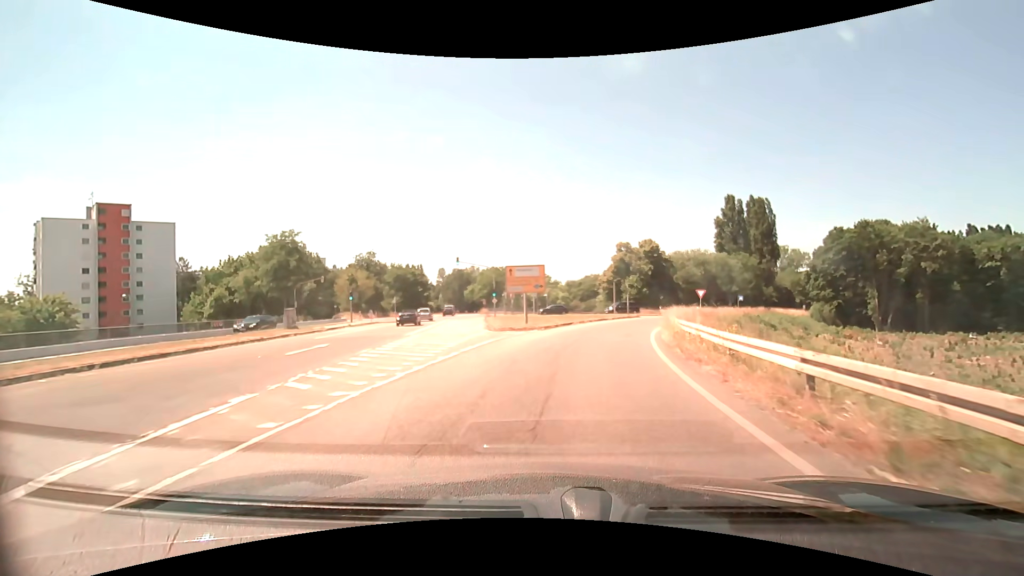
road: secondary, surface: asphalt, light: Day
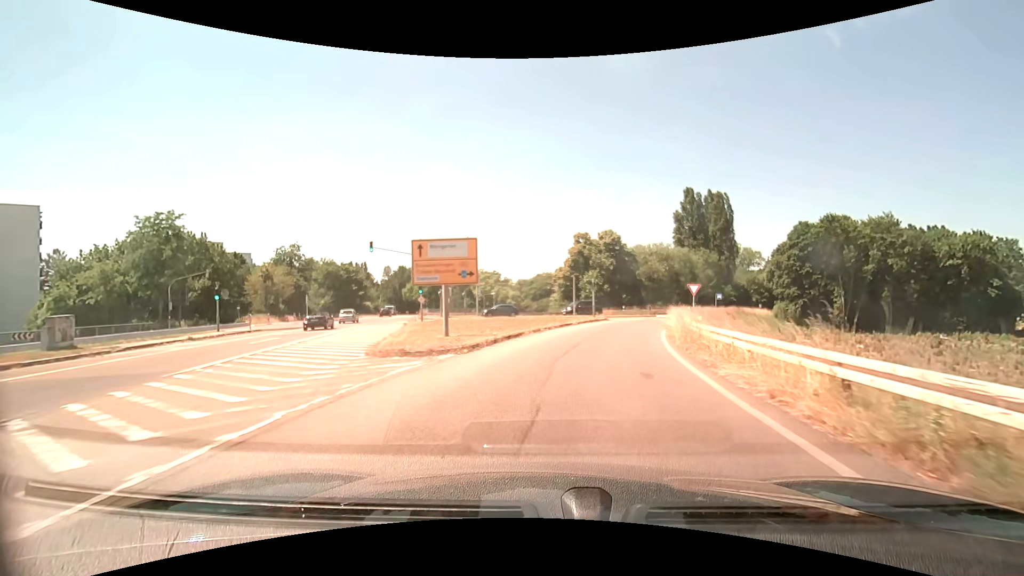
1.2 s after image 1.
(+0.6, +12.6) m; +6°
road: secondary_link
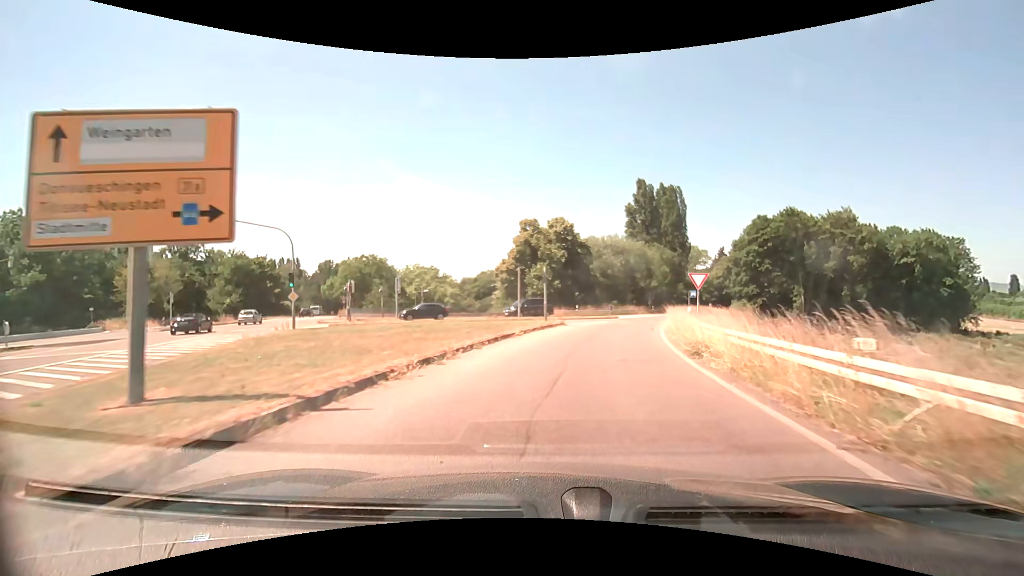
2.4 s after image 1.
(+0.6, +12.3) m; +6°
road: trunk_link
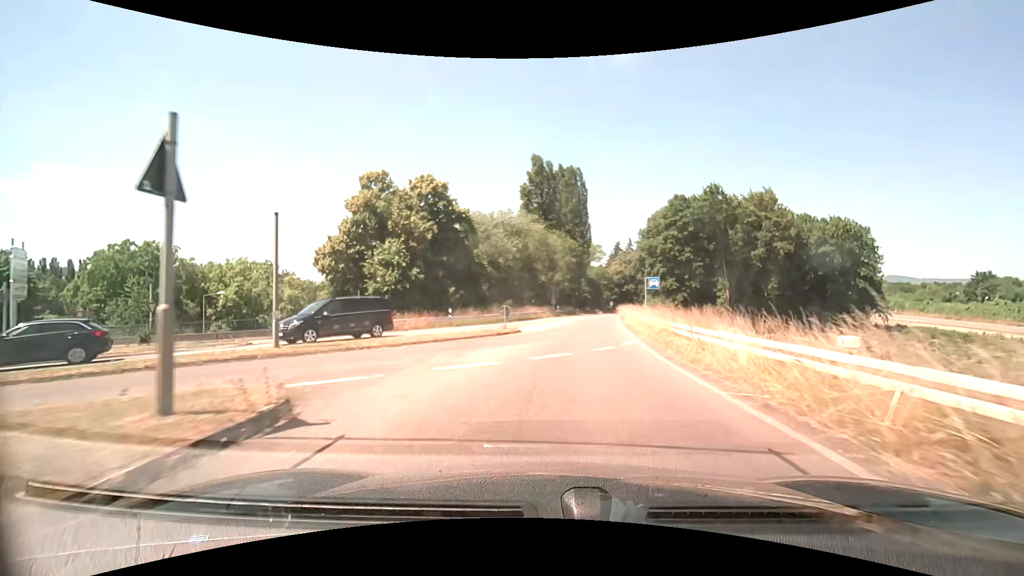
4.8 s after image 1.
(+2.6, +24.3) m; +12°
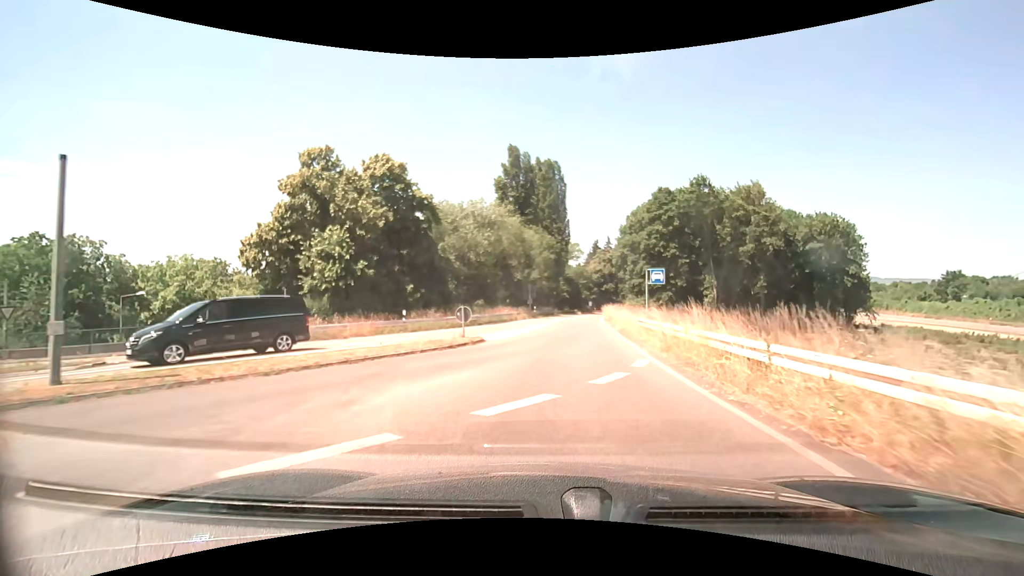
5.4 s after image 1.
(+0.2, +6.2) m; +3°
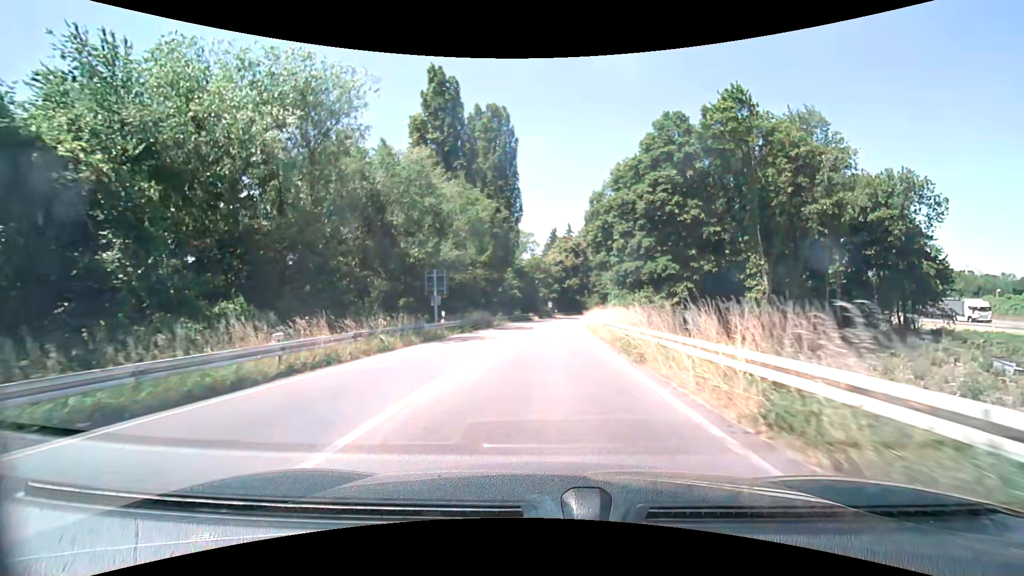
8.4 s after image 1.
(+1.9, +32.5) m; +5°
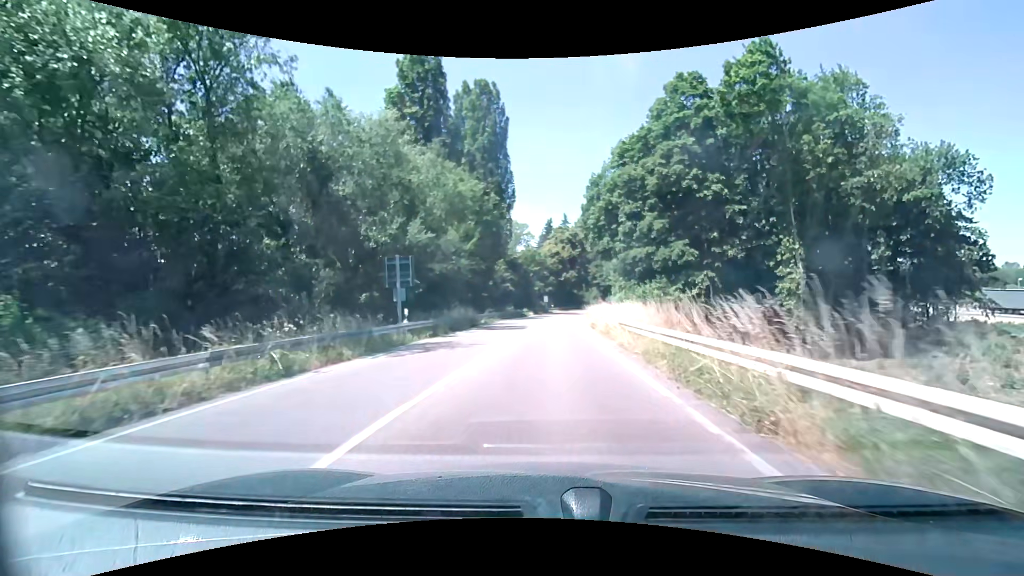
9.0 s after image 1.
(0.0, +6.8) m; 0°
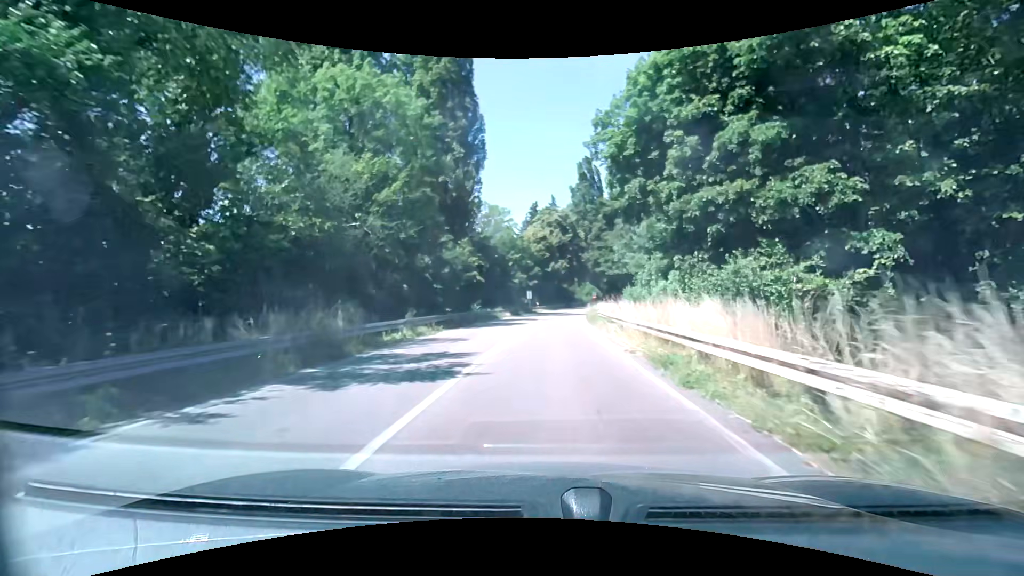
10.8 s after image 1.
(+0.4, +20.7) m; +2°
(0, +10) (+1, +20) (+1, +30) (+2, +40) (+2, +50) (+4, +60) (+6, +70) (+9, +79) (+15, +87) (+22, +94) m
